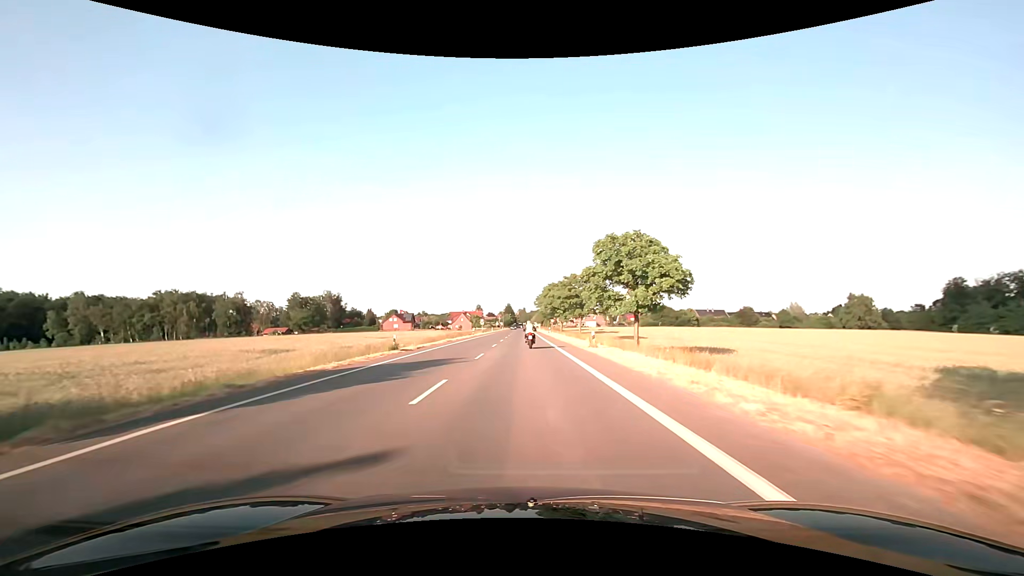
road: secondary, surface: asphalt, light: Day
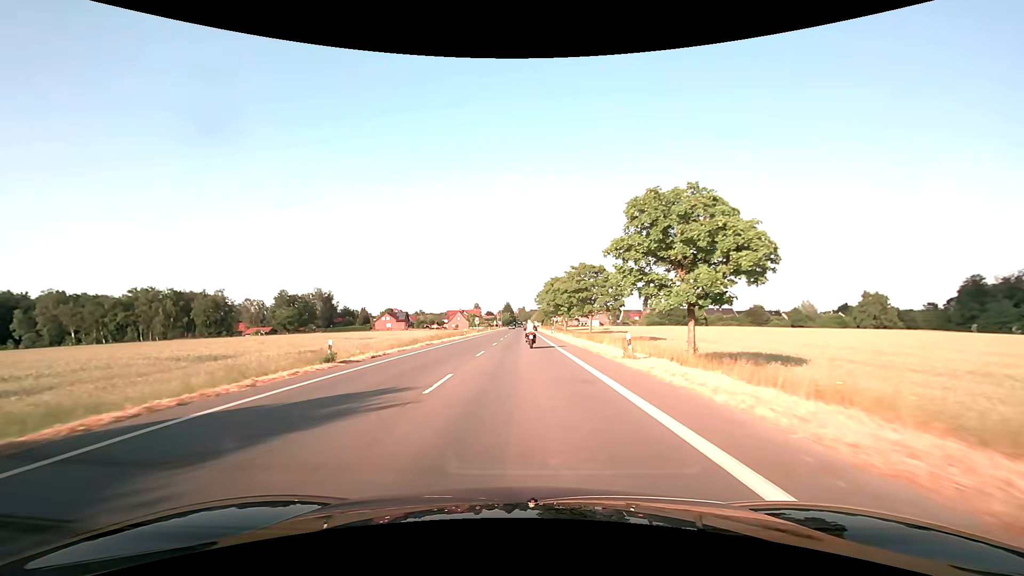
(0.0, +10.2) m; 0°
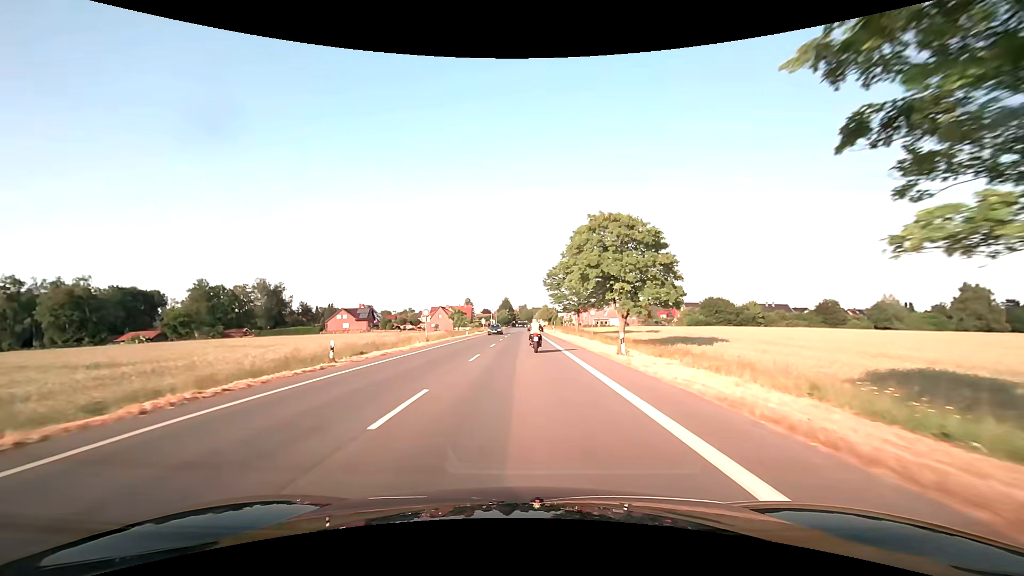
(+0.2, +48.3) m; 0°
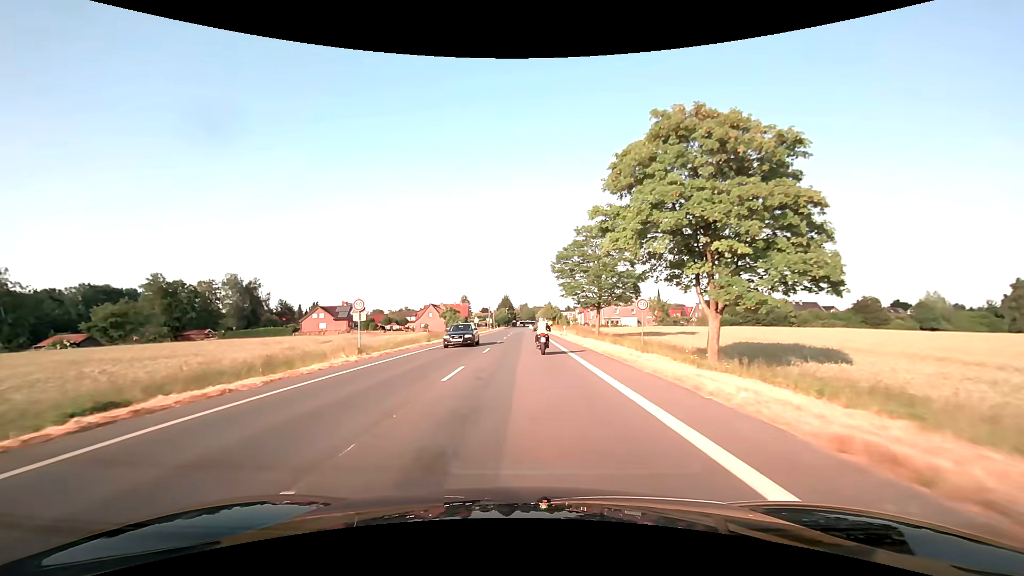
(0.0, +17.6) m; 0°
(0, +10) (0, +20) (0, +30) (0, +40) (0, +50) (0, +60) (0, +70) (0, +80) (0, +90) (0, +100) m
